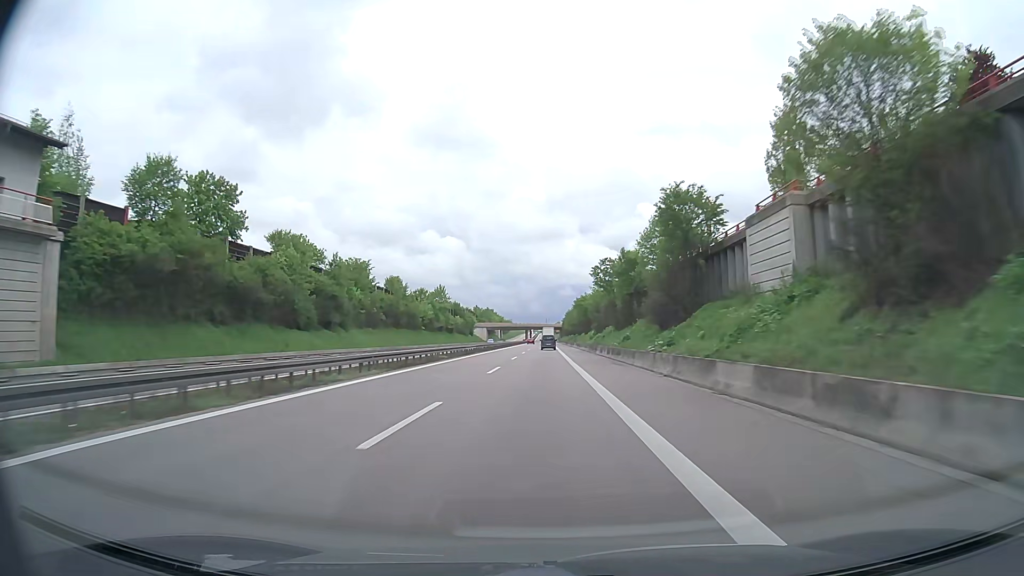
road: trunk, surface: asphalt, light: Day
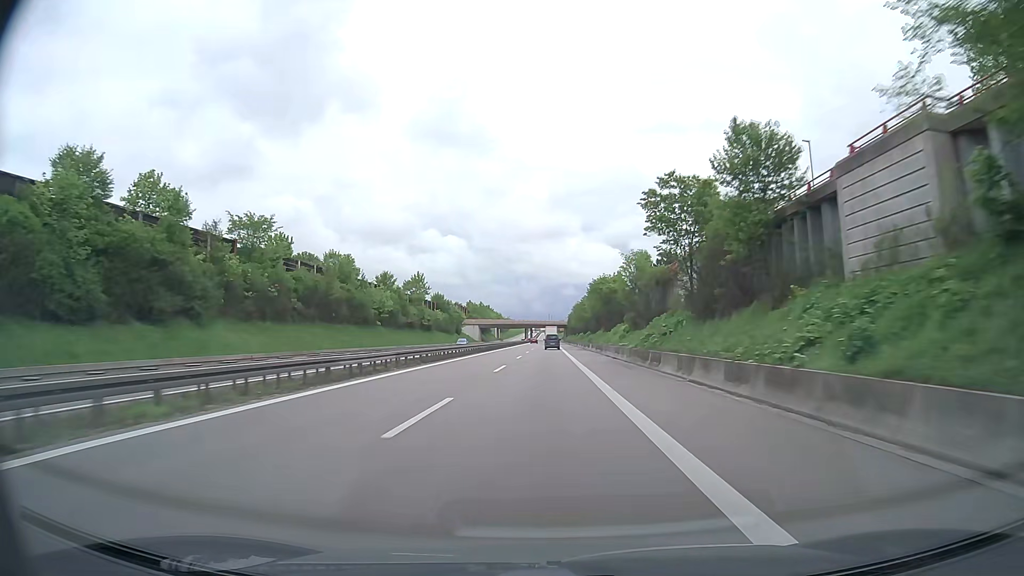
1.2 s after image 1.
(-0.1, +35.4) m; 0°
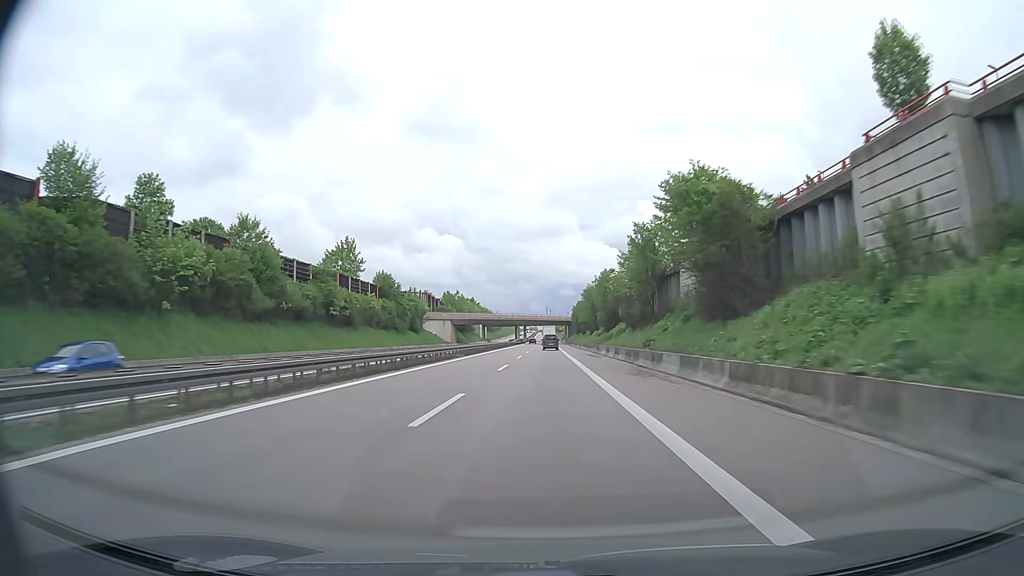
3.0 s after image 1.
(+0.1, +53.2) m; 0°
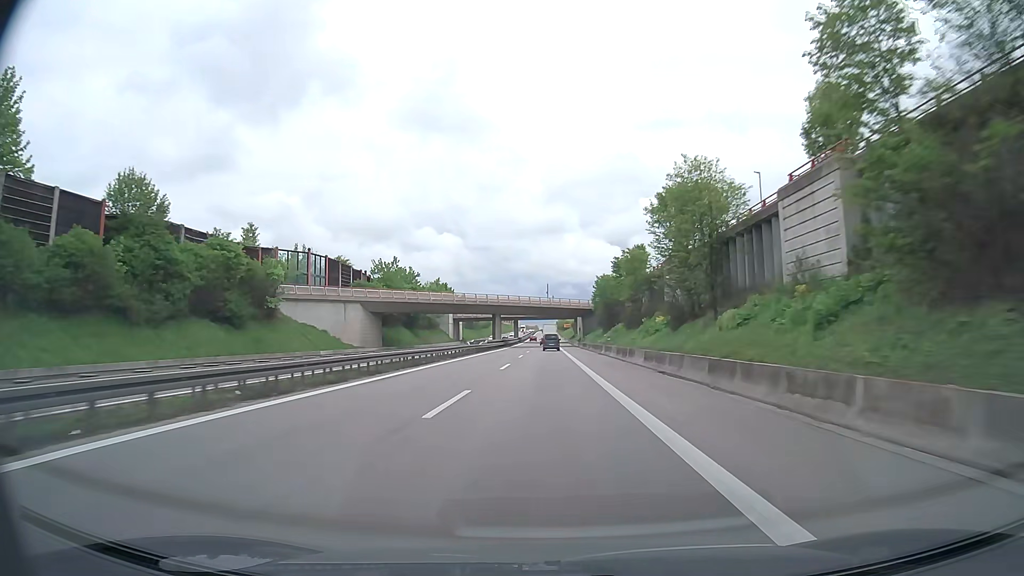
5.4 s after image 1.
(+0.1, +71.5) m; 0°
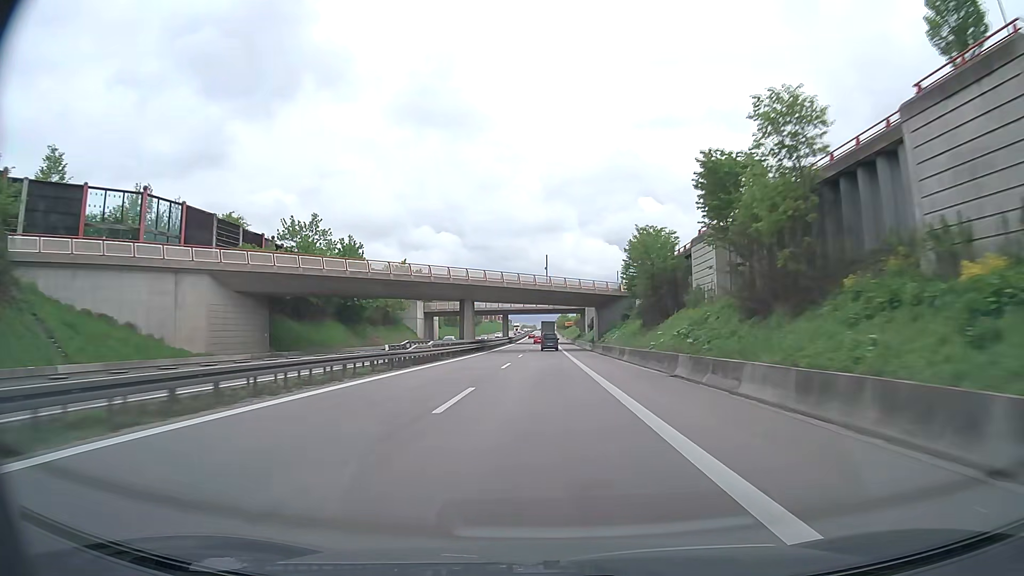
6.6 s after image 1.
(-0.1, +35.5) m; 0°
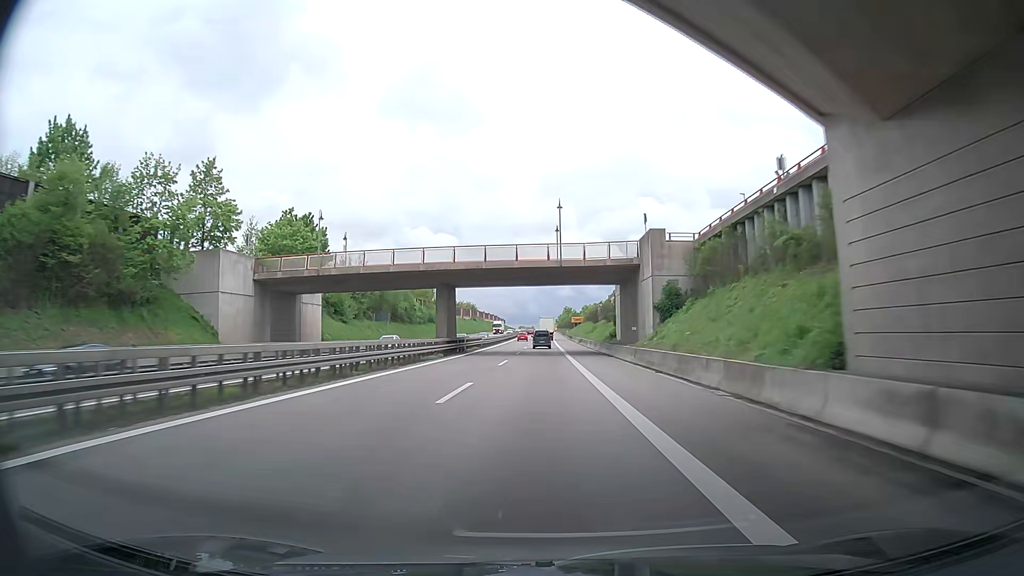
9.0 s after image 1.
(+0.4, +70.8) m; 0°
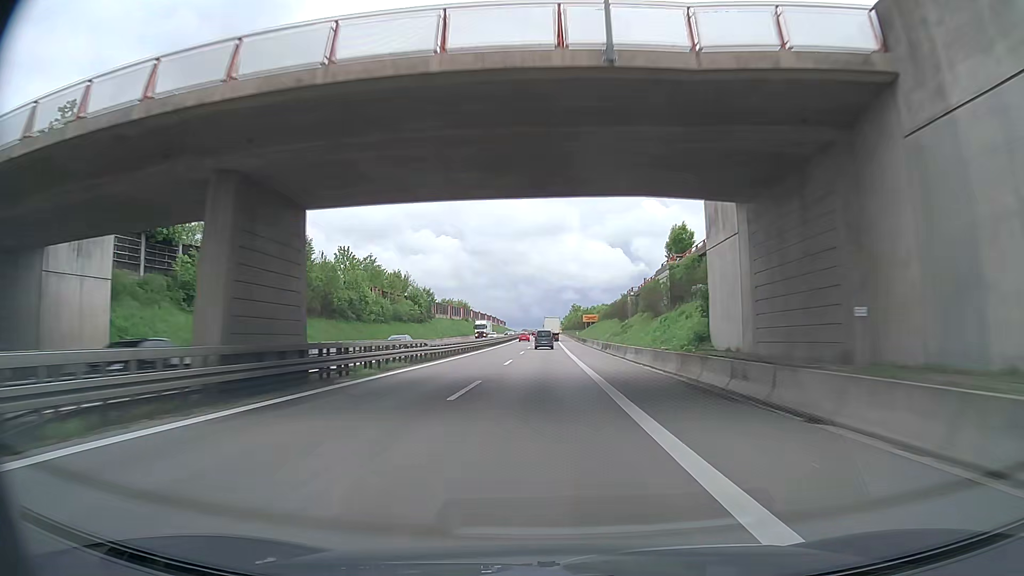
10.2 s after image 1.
(-0.4, +35.5) m; 0°
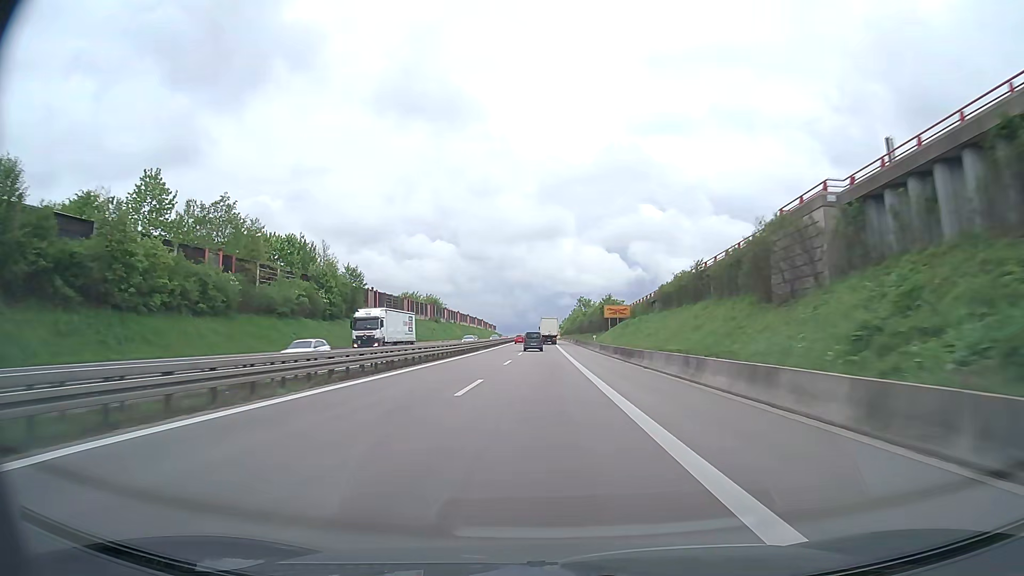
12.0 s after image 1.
(+0.2, +52.9) m; 0°
(0, +10) (0, +20) (0, +30) (0, +40) (0, +50) (0, +60) (0, +70) (0, +80) (0, +90) (0, +100) m
